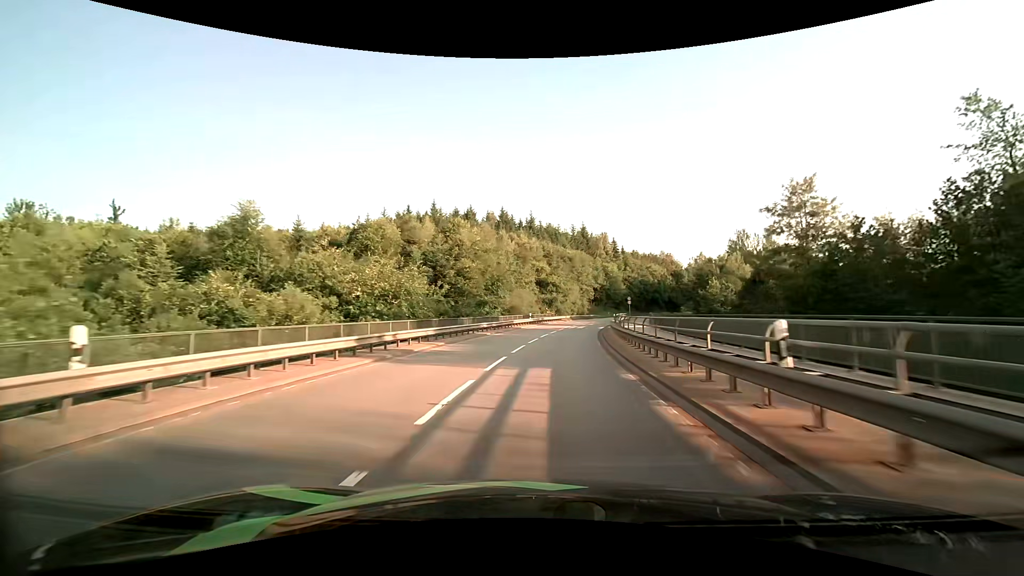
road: secondary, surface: asphalt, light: Day
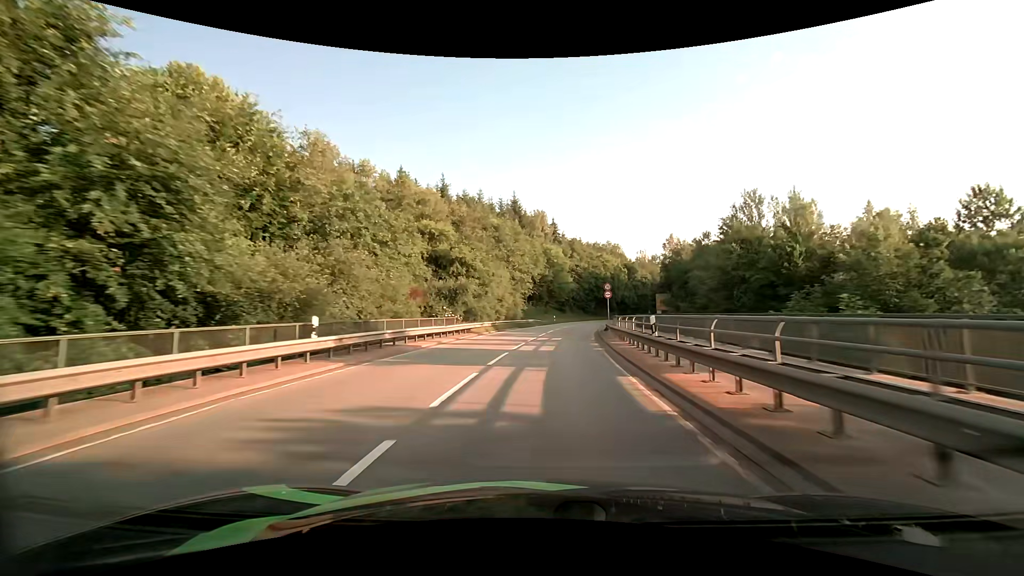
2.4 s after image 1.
(+3.0, +40.8) m; +8°
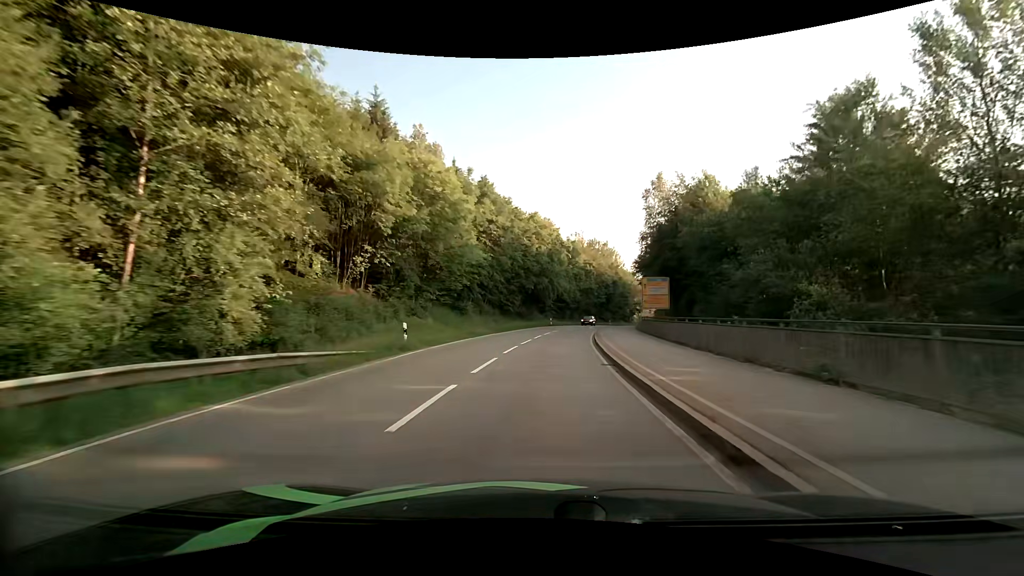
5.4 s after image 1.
(+4.1, +48.9) m; +10°
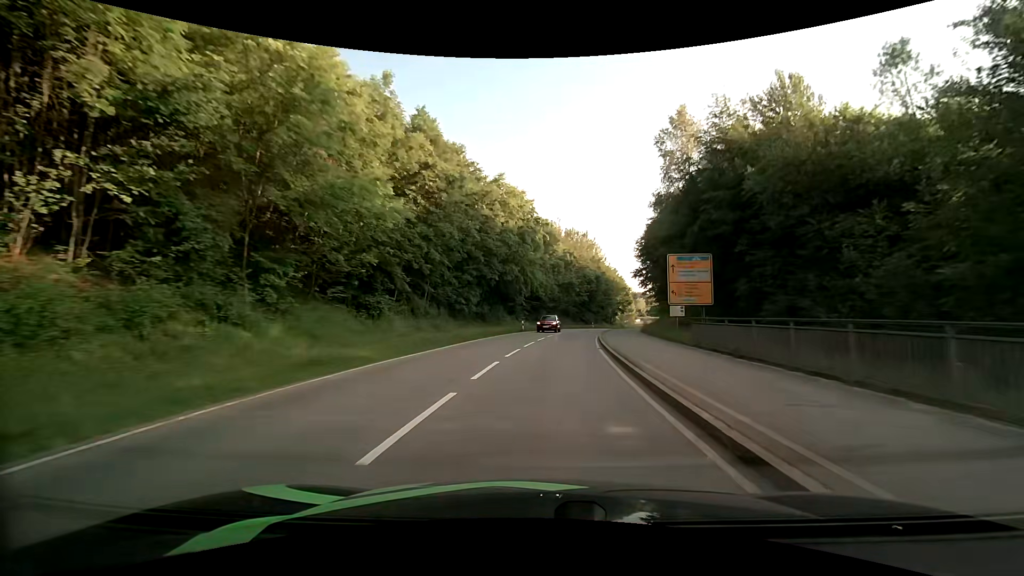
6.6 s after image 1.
(+0.5, +18.9) m; +3°
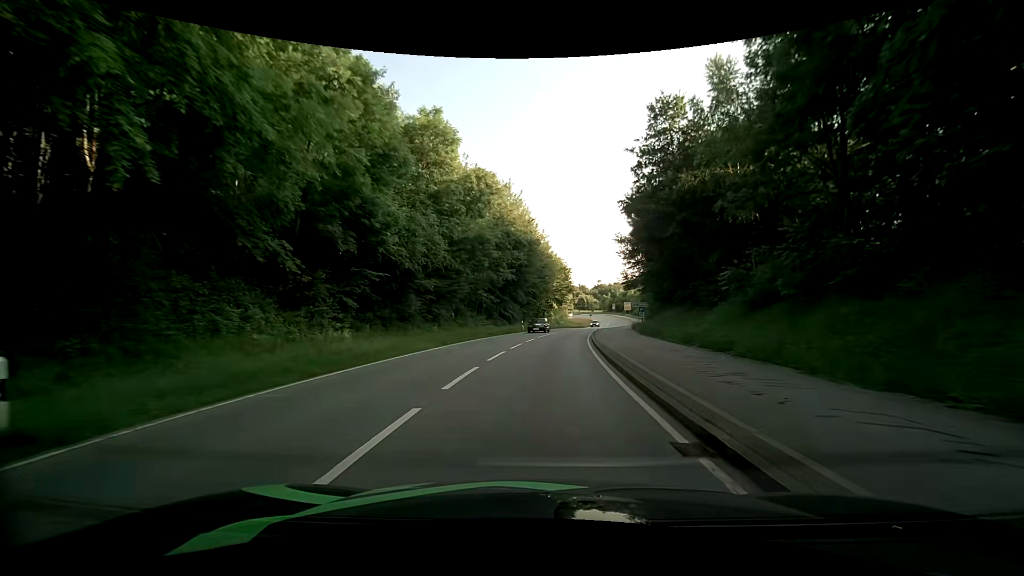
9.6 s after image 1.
(+3.6, +43.0) m; +9°
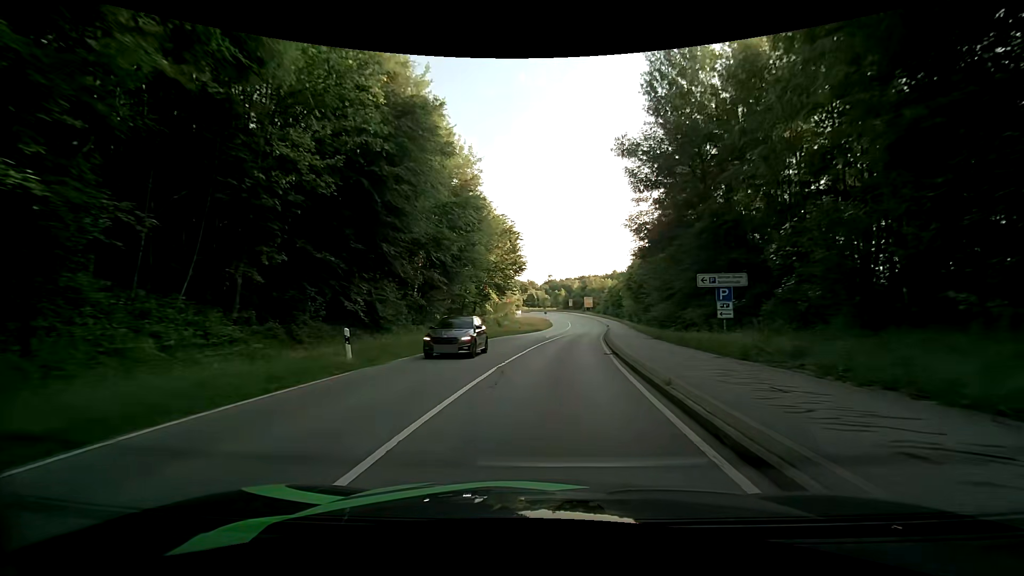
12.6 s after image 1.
(+2.3, +38.9) m; +6°
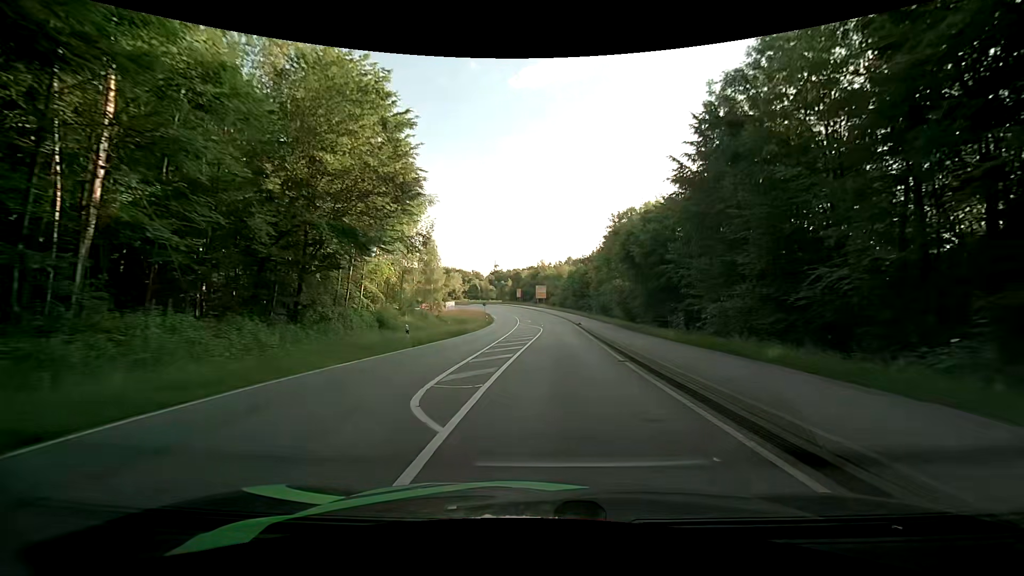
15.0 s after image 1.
(+1.7, +31.6) m; +6°
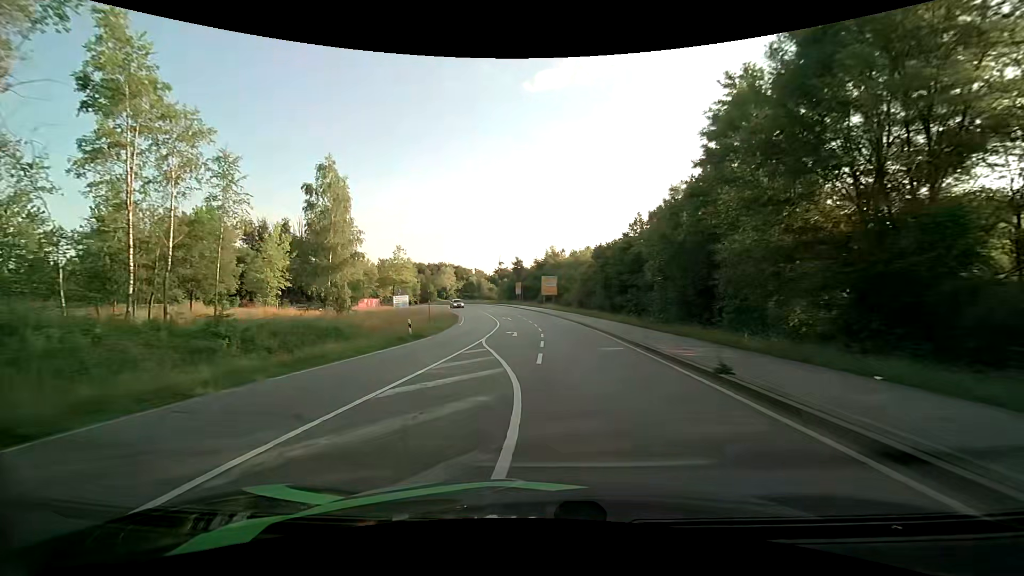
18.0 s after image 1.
(+1.1, +39.7) m; -1°
(0, +10) (-1, +20) (-1, +30) (-2, +40) (-3, +50) (-4, +60) (-6, +70) (-9, +79) (-12, +89) (-18, +96) m
